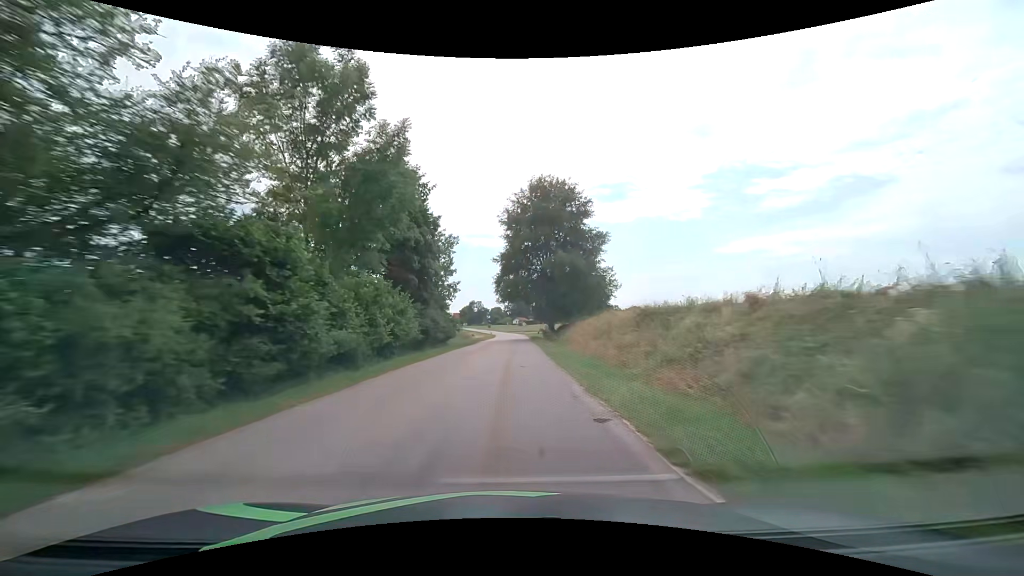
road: tertiary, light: Day
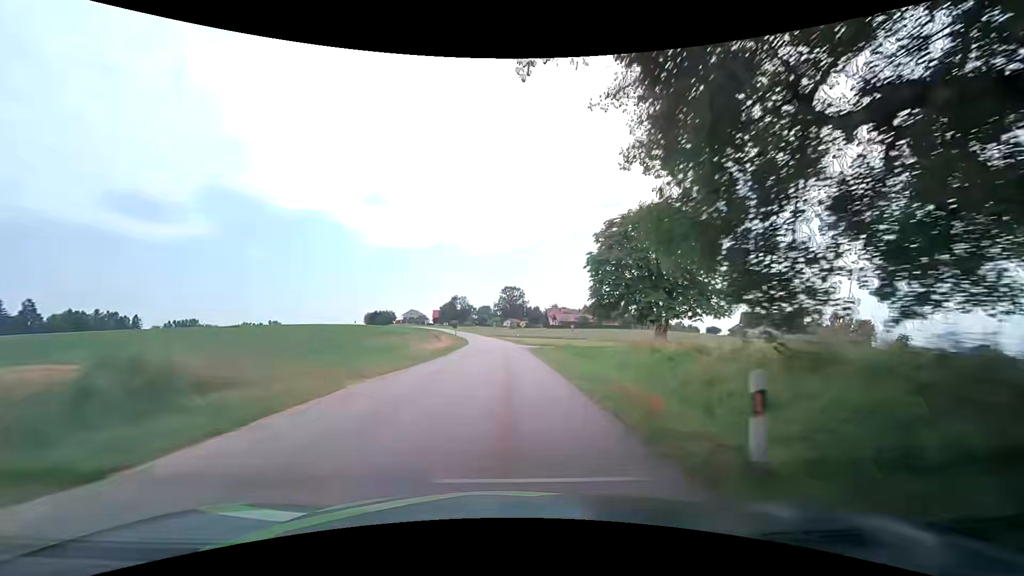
(+0.9, +53.6) m; 0°
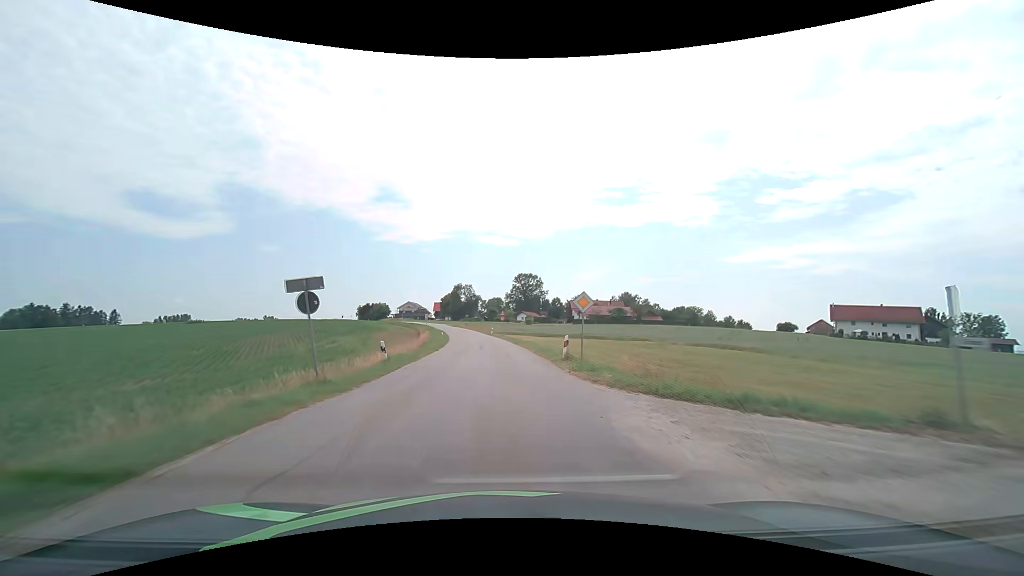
(+0.2, +42.9) m; -1°
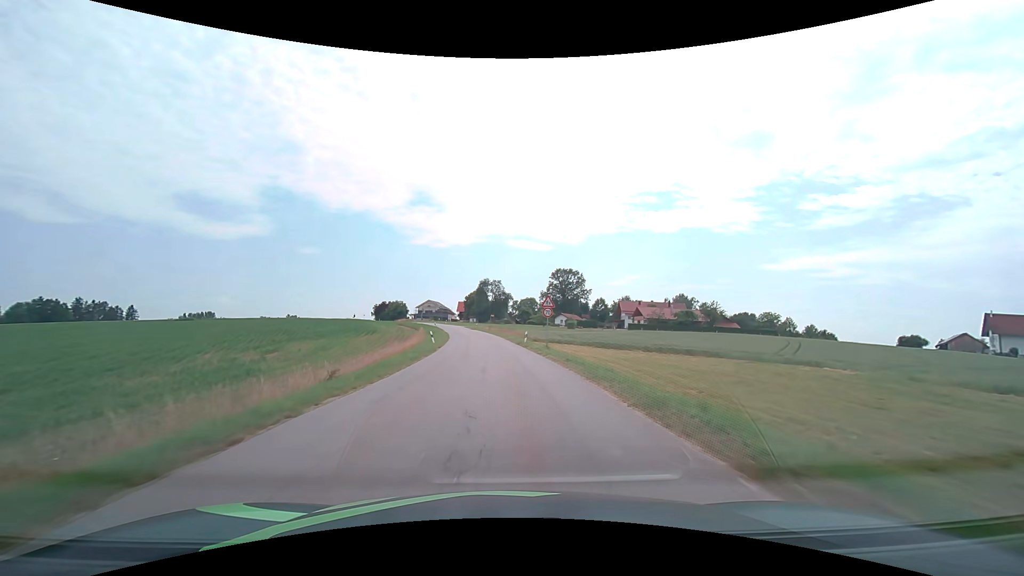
(-0.9, +32.2) m; -3°
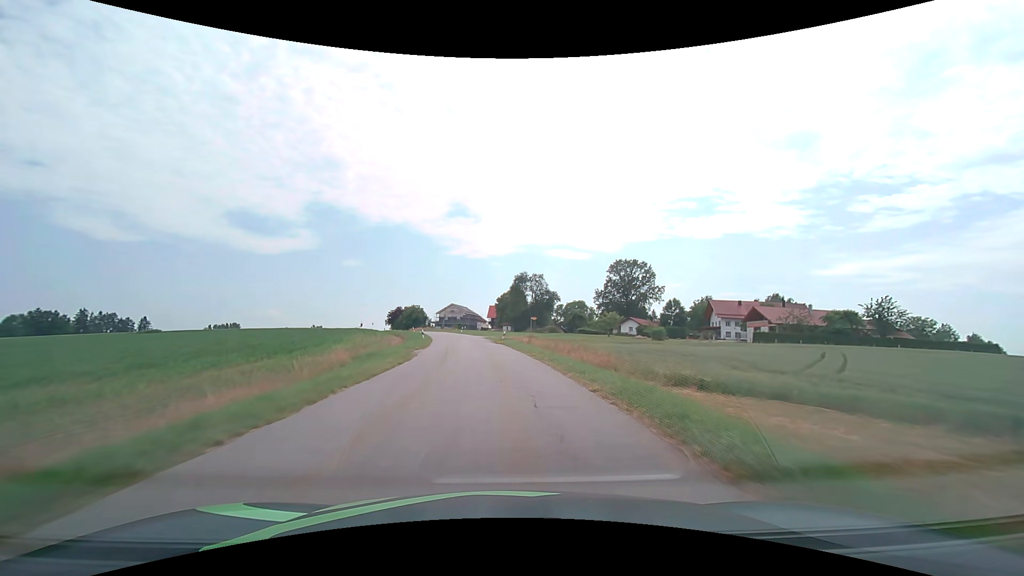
(-1.4, +42.8) m; -4°
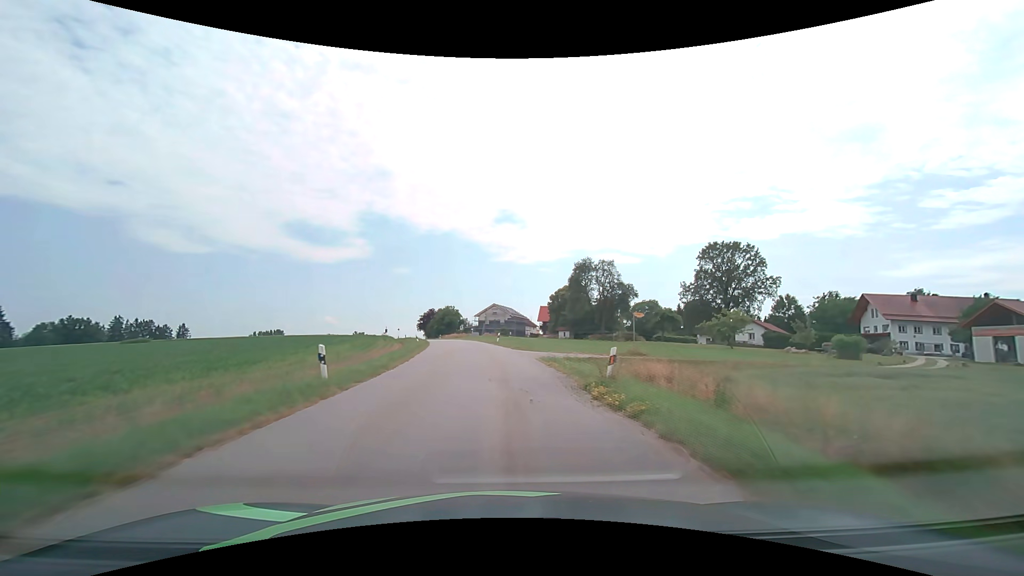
(-1.5, +31.8) m; -5°
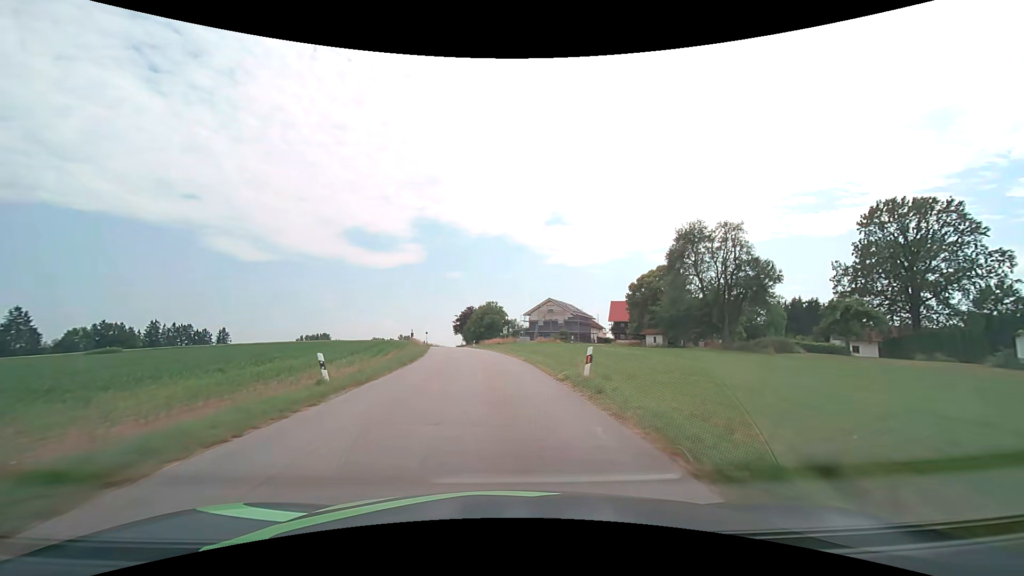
(-1.5, +31.7) m; -6°
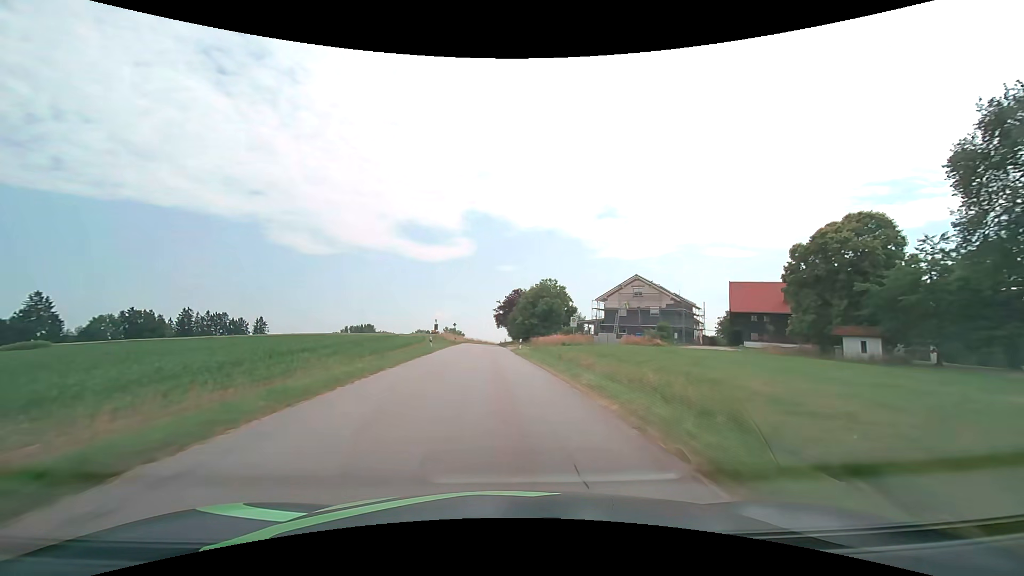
(-1.7, +32.0) m; -6°
(0, +10) (-1, +20) (-1, +30) (-2, +40) (-2, +50) (-3, +60) (-3, +70) (-4, +80) (-4, +90) (-5, +100) m
